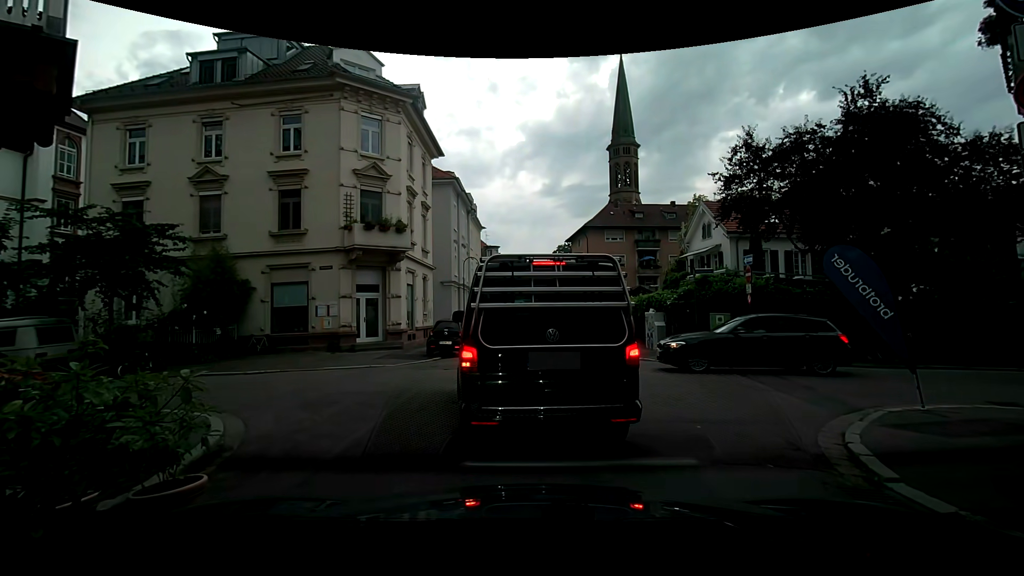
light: Day
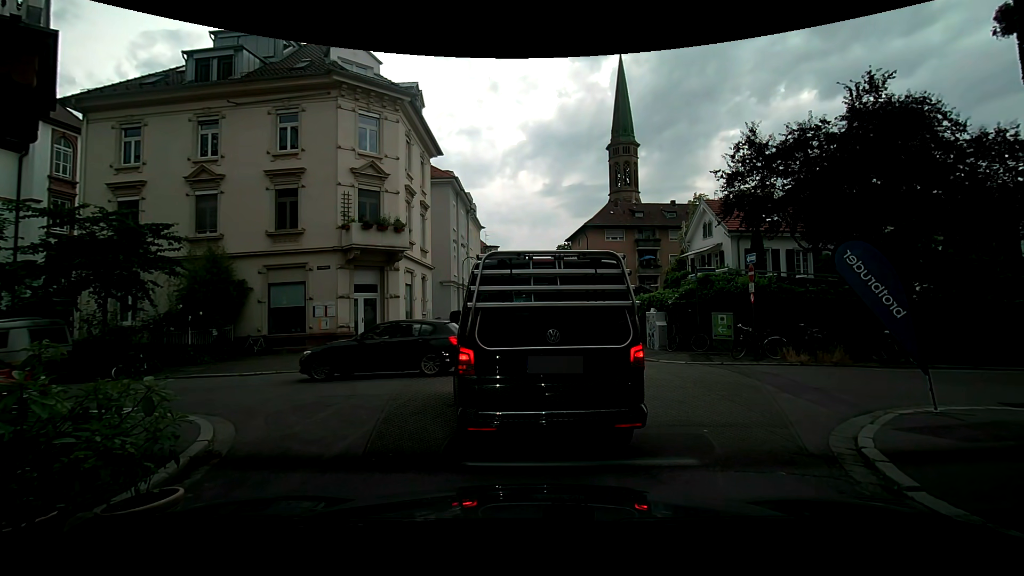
(0.0, +0.3) m; 0°
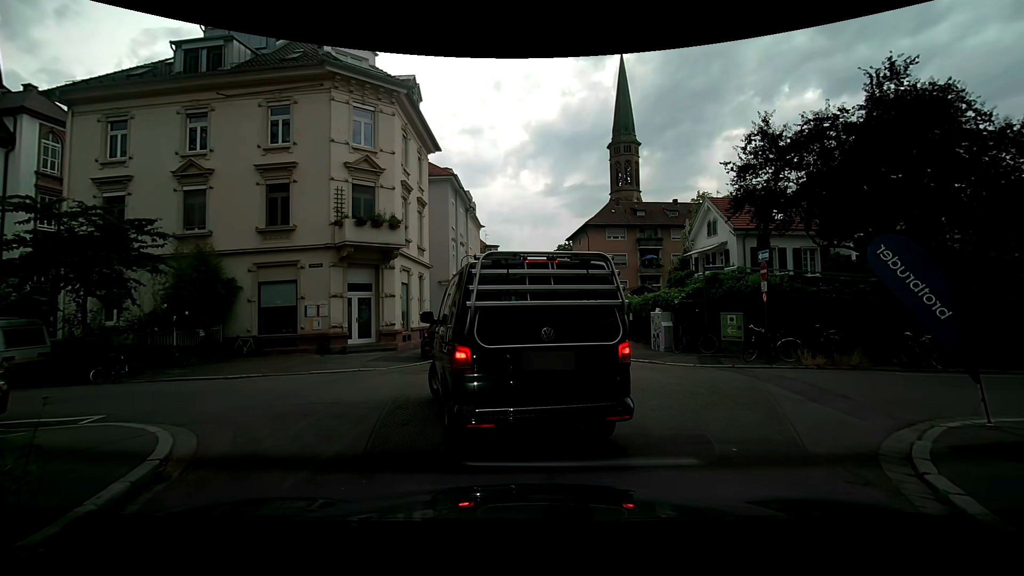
(0.0, +0.8) m; 0°
